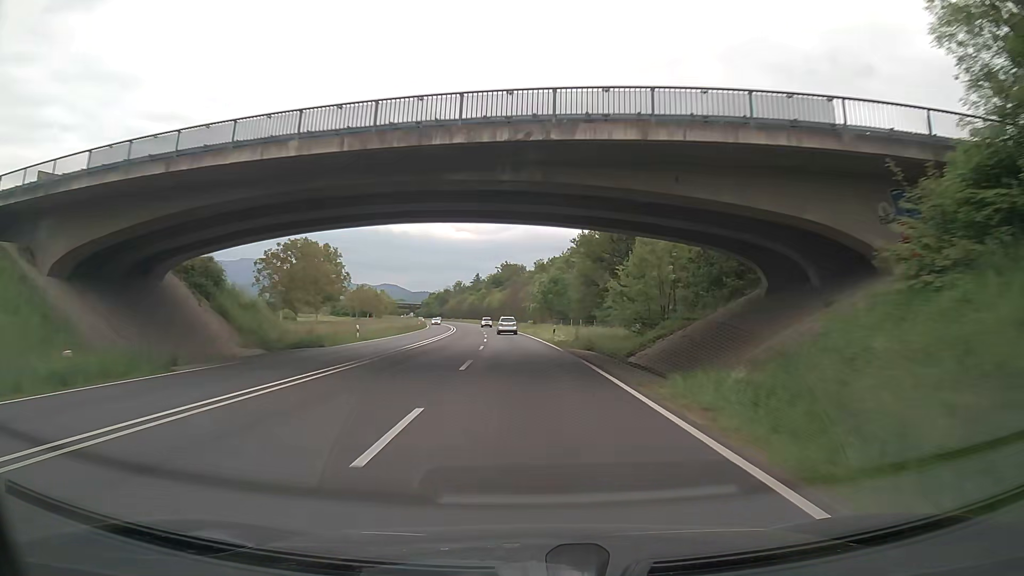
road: trunk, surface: asphalt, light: Day
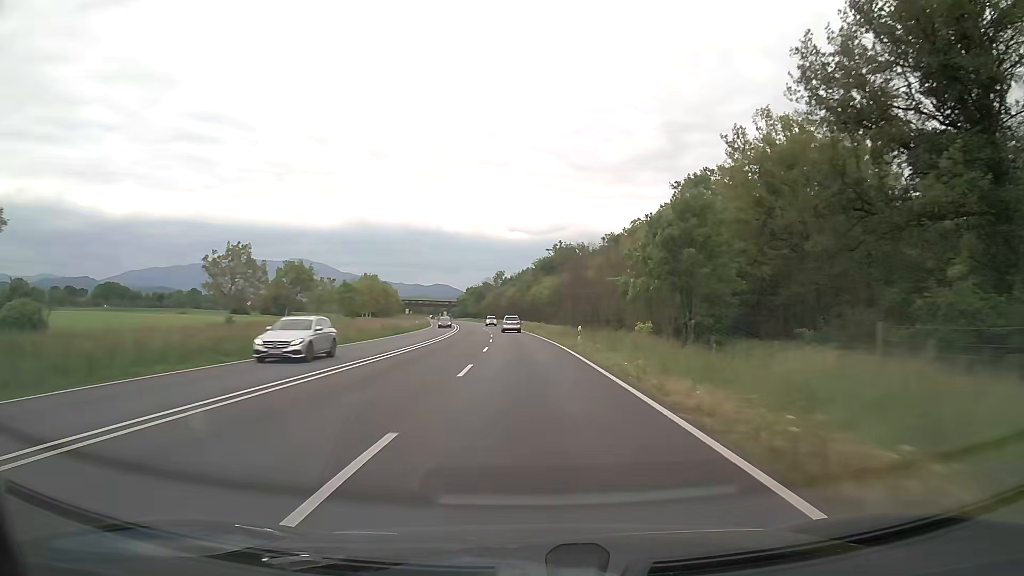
(-2.3, +62.5) m; -4°
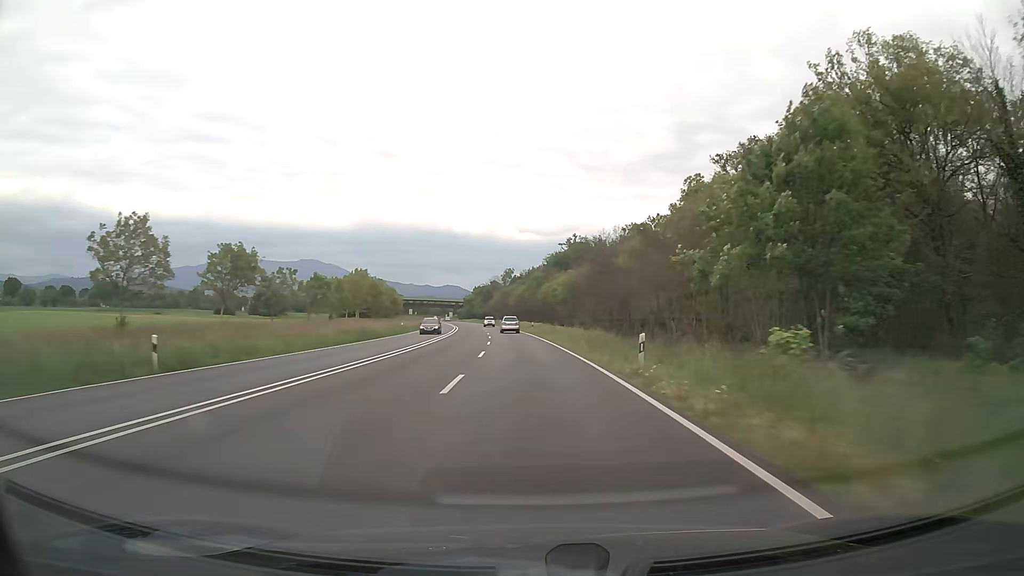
(-0.1, +15.7) m; -1°
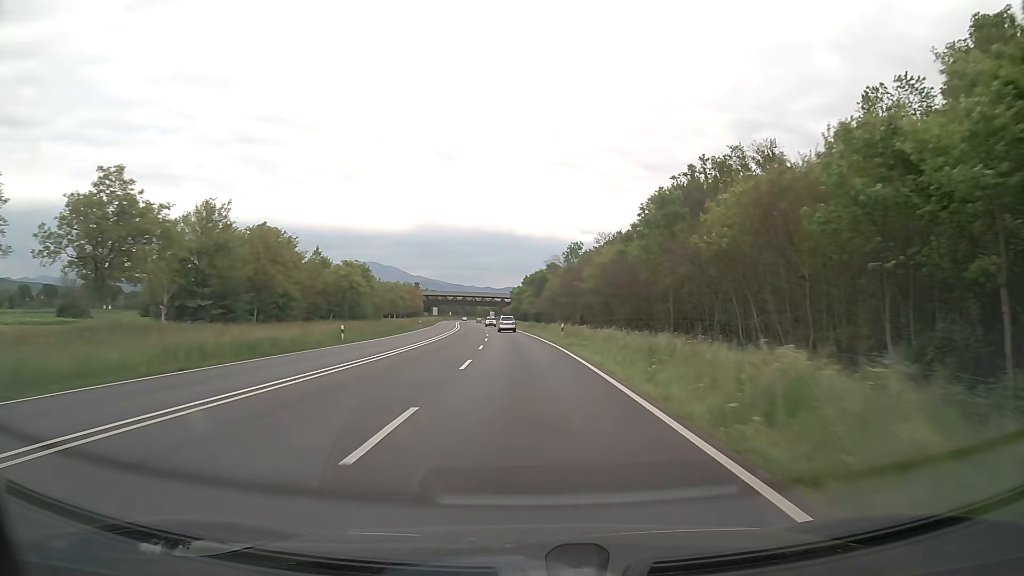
(-3.4, +78.1) m; -5°
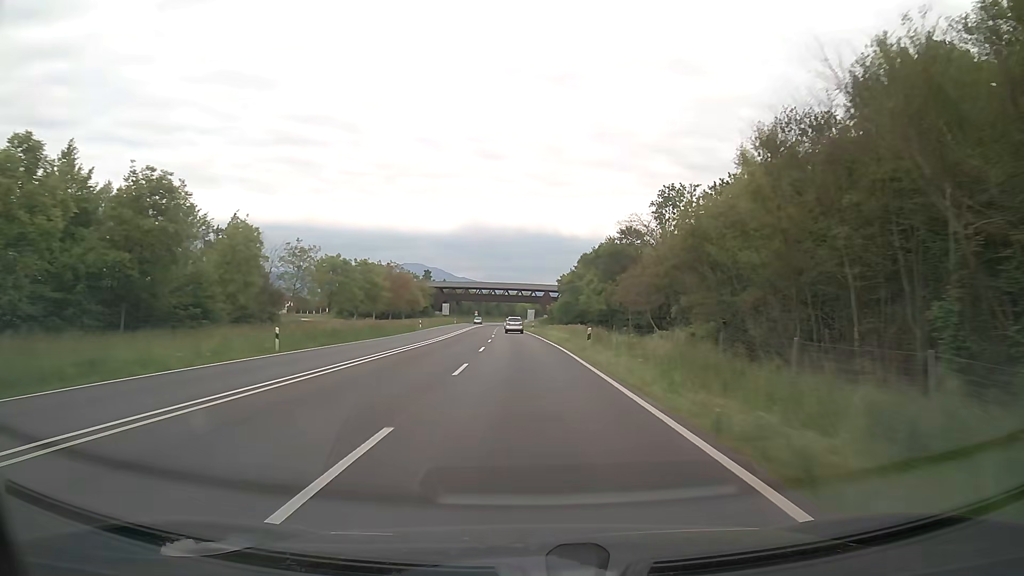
(-2.3, +62.1) m; -4°
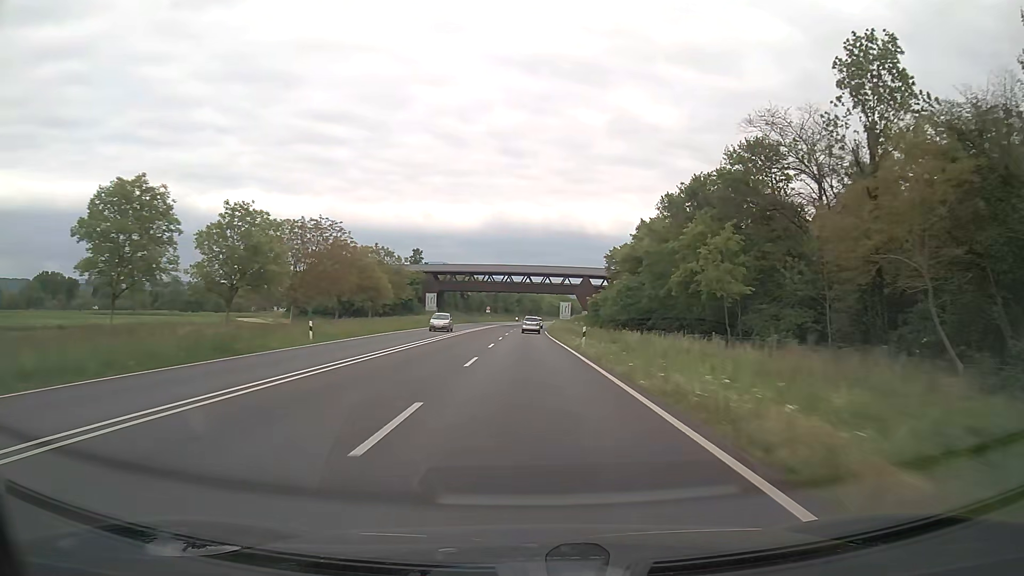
(-0.9, +45.7) m; -2°
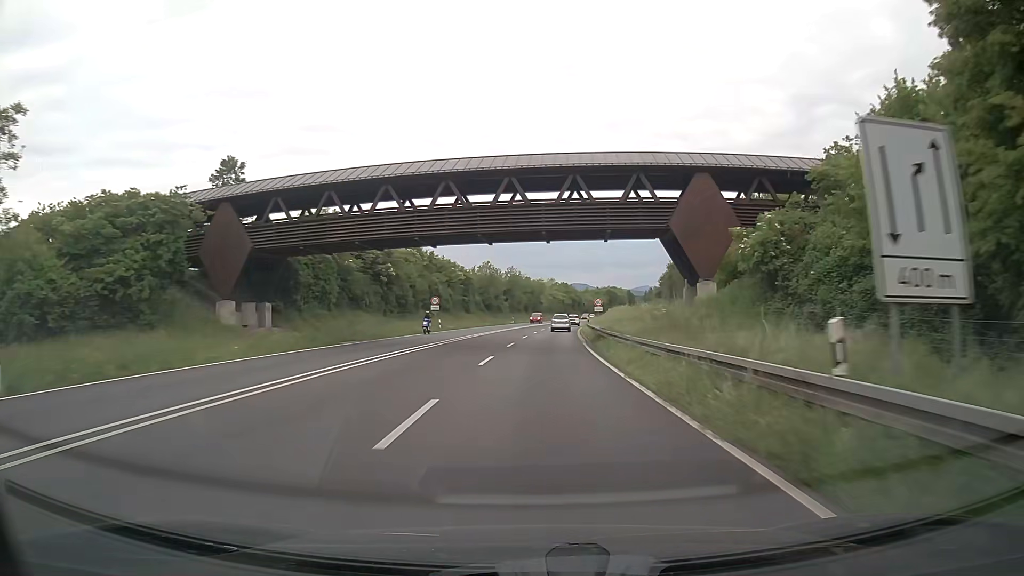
(-0.5, +71.4) m; 0°
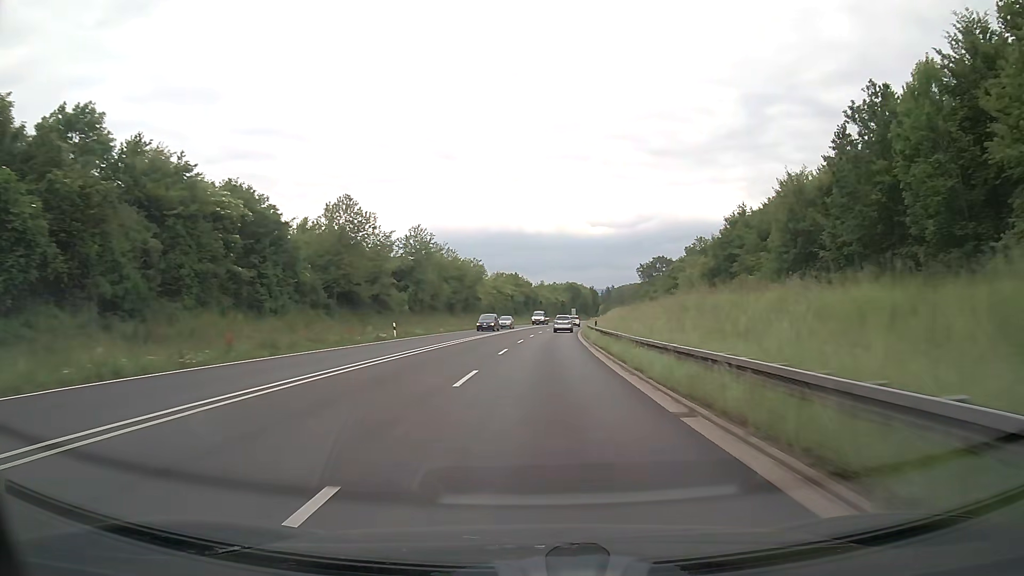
(+2.4, +65.2) m; +4°
